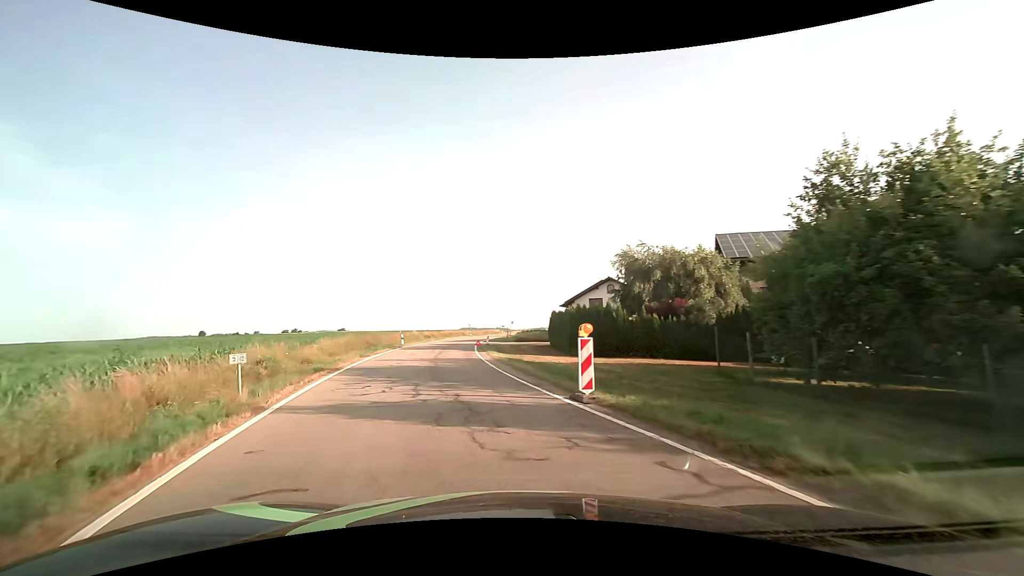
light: Day
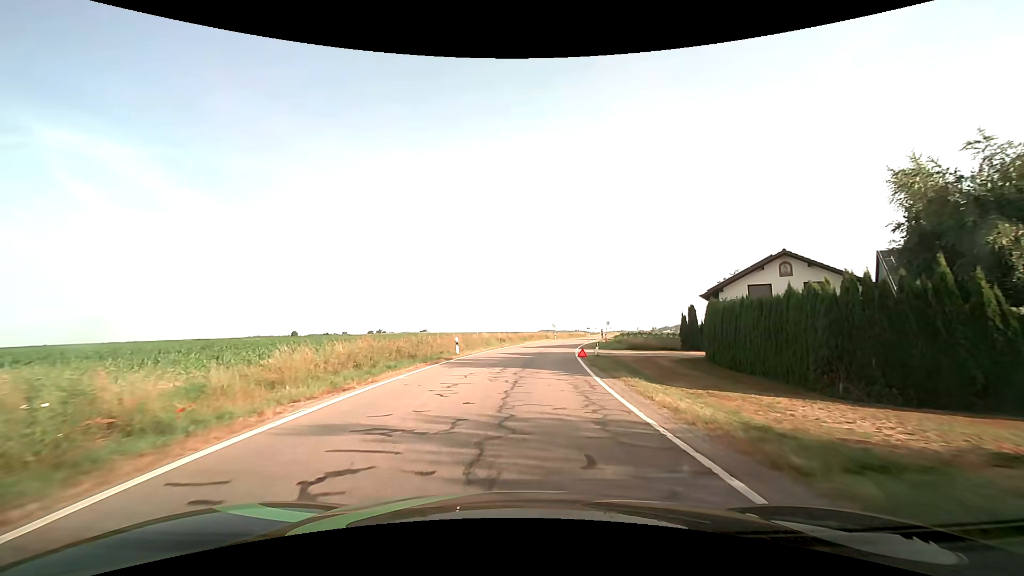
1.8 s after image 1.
(-2.5, +17.6) m; -9°
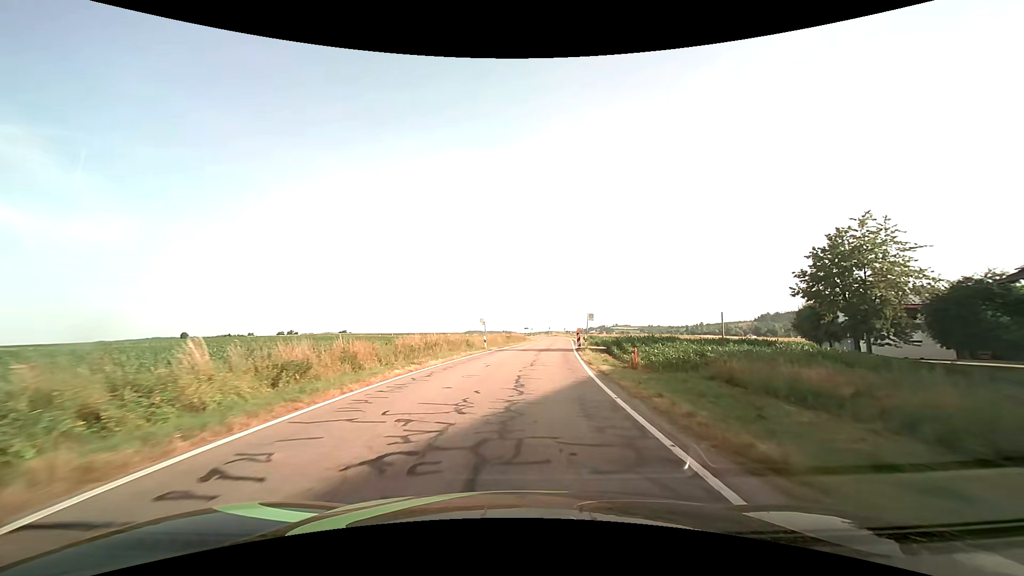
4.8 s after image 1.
(+2.2, +37.8) m; +8°
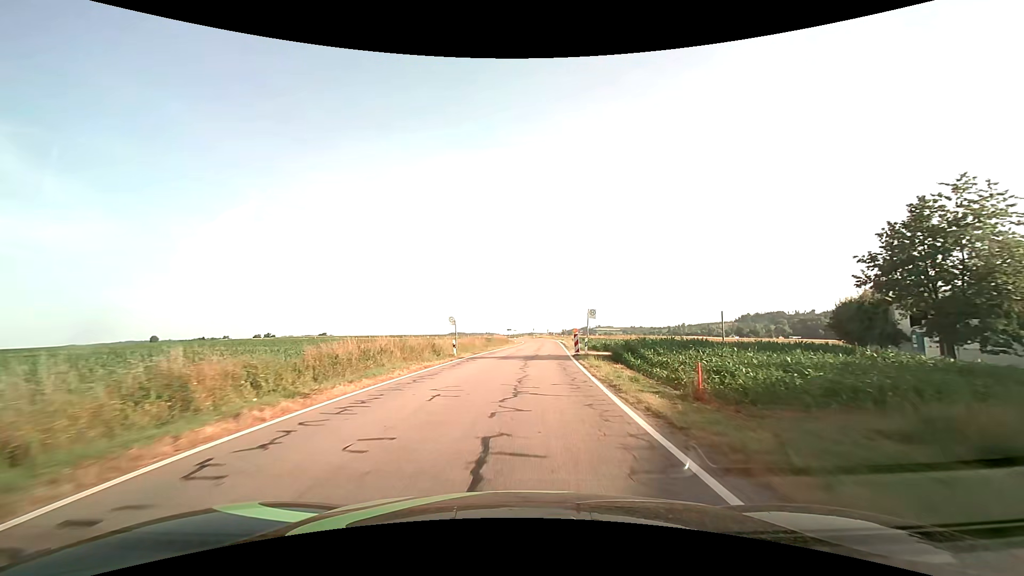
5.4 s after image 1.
(+0.1, +8.7) m; +2°
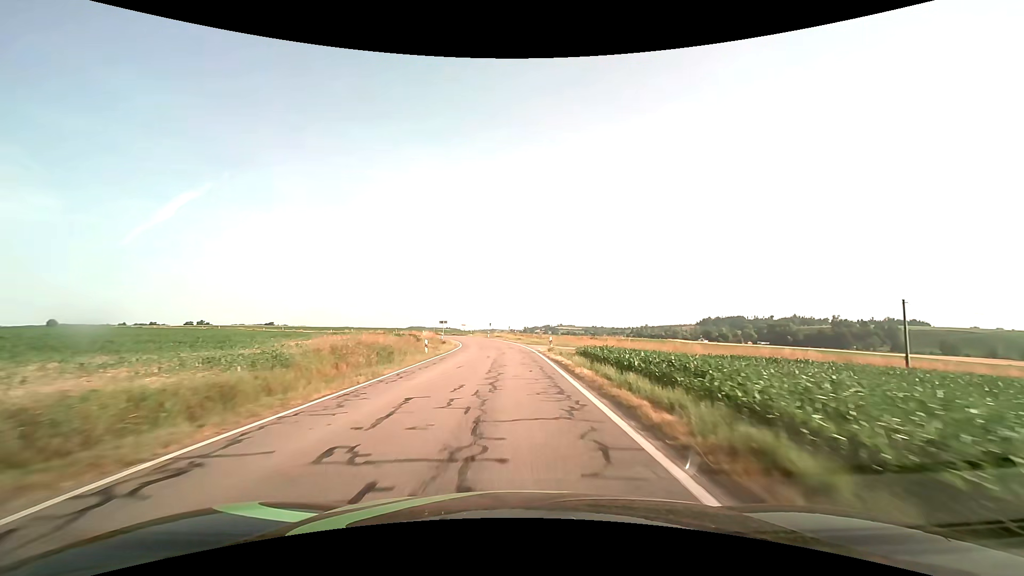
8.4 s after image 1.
(+2.5, +48.8) m; +4°
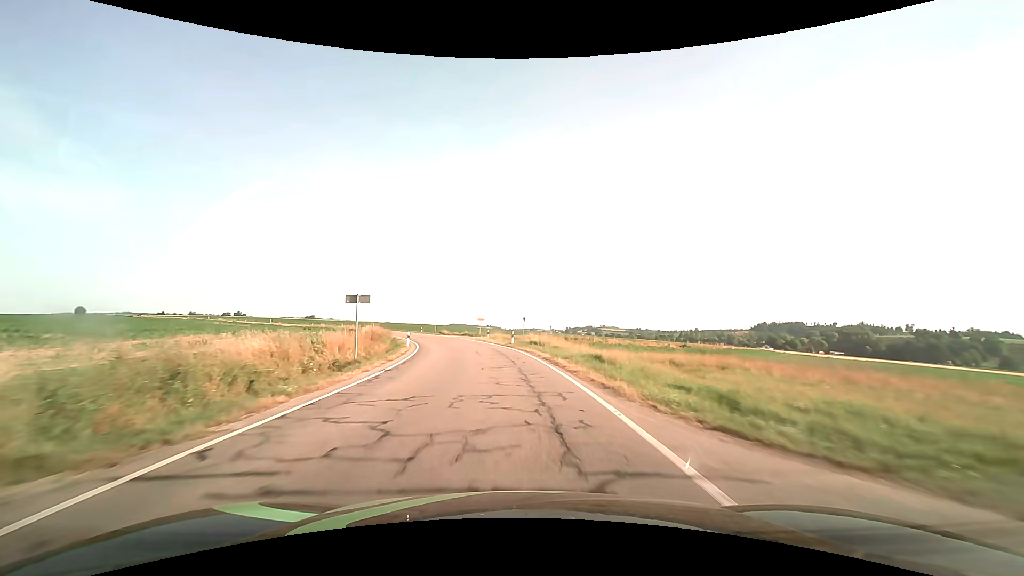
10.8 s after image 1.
(-1.2, +44.5) m; -4°
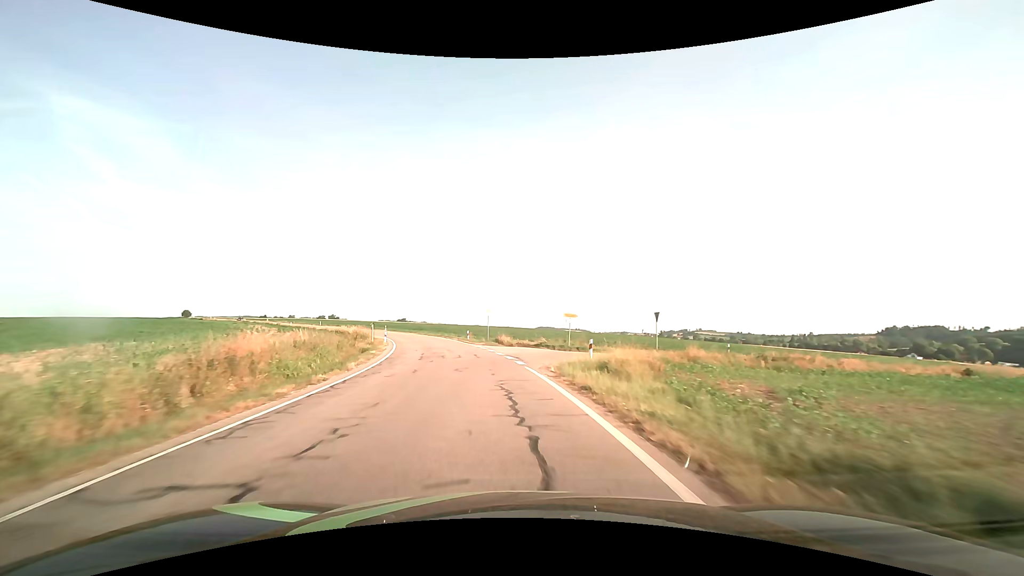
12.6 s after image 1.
(-2.4, +34.3) m; -10°
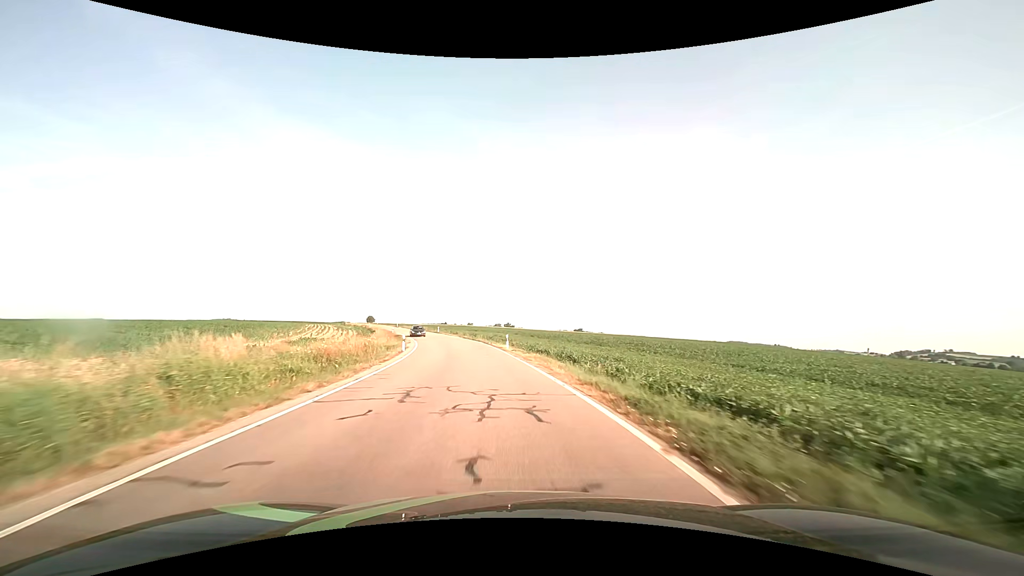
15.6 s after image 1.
(-11.3, +58.3) m; -20°
(0, +10) (-1, +20) (-2, +30) (-3, +40) (-5, +50) (-8, +59) (-11, +69) (-14, +78) (-17, +88) (-20, +97) m
